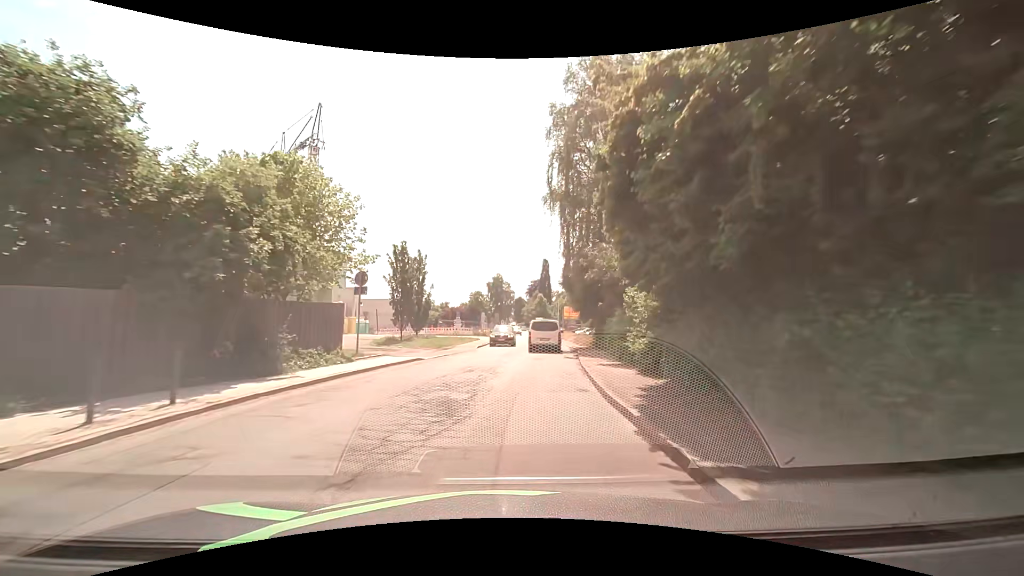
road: secondary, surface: asphalt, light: Day
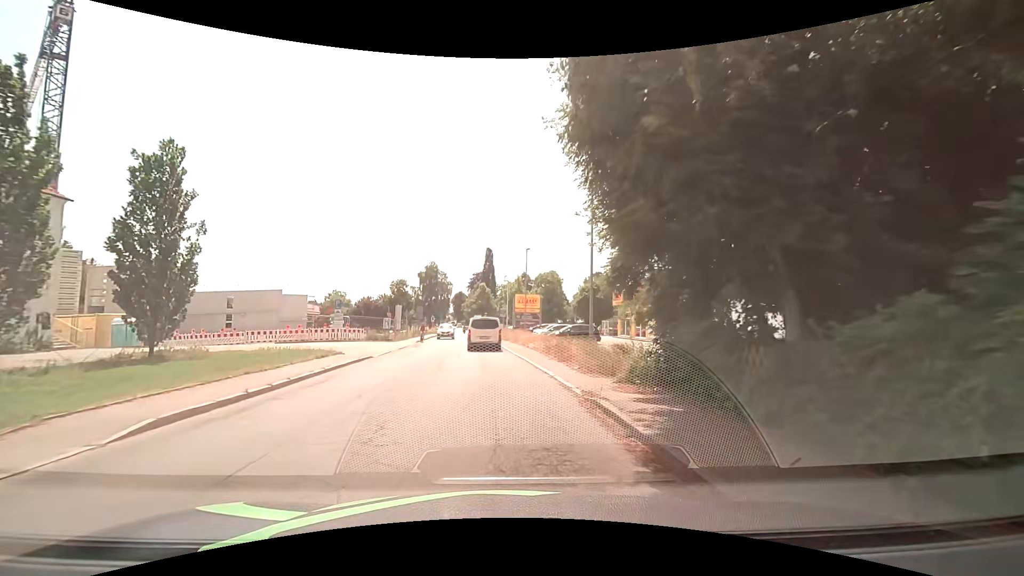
(+2.0, +26.8) m; +7°
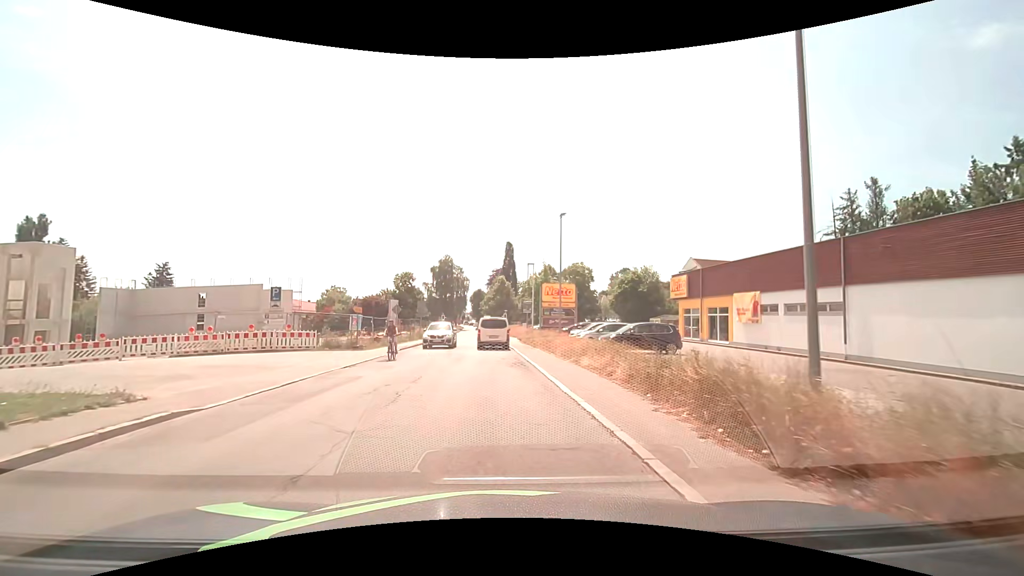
(-0.3, +14.1) m; -3°
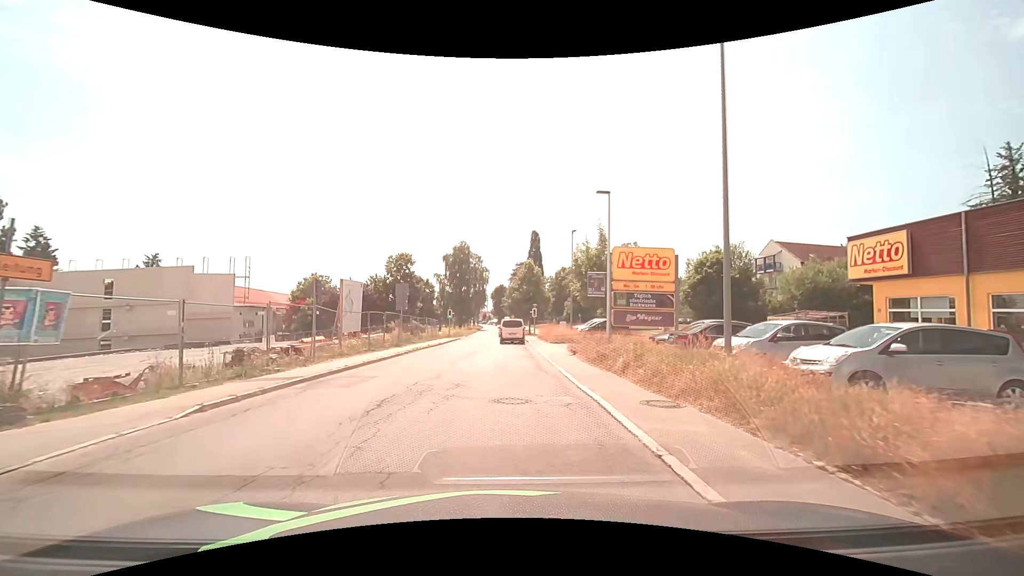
(-0.6, +20.9) m; -2°
